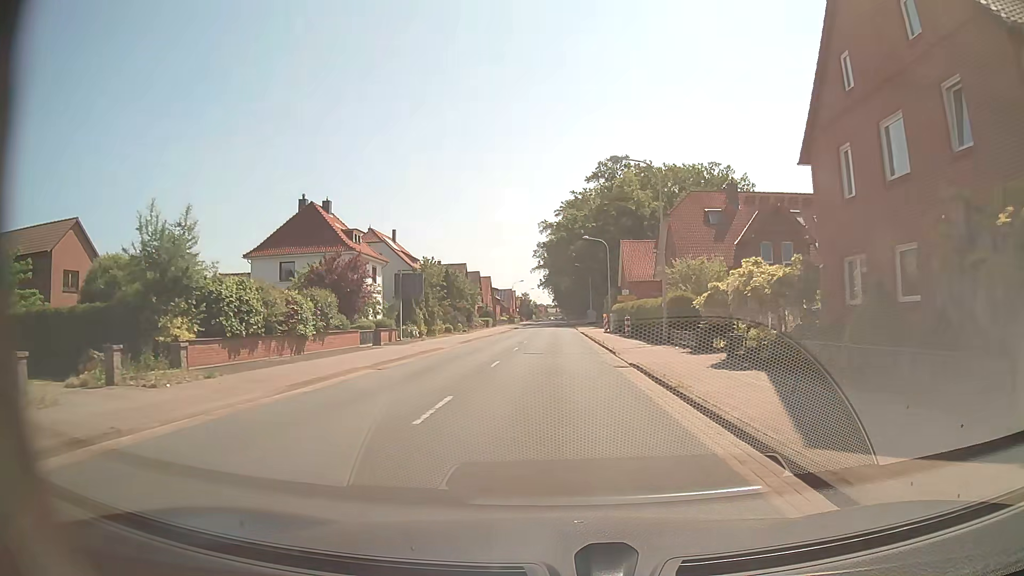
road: secondary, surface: asphalt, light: Day
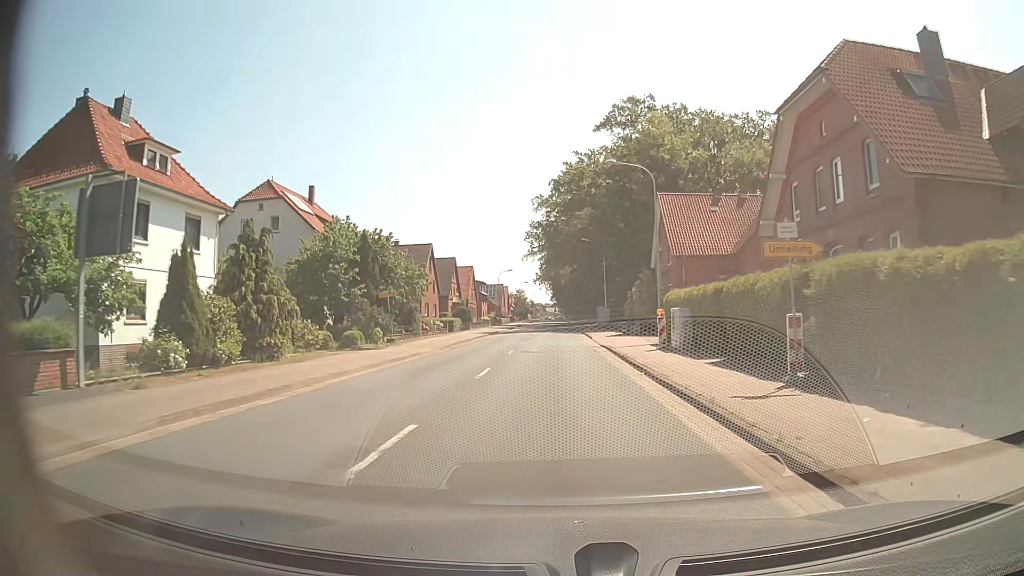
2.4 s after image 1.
(-0.1, +30.3) m; 0°
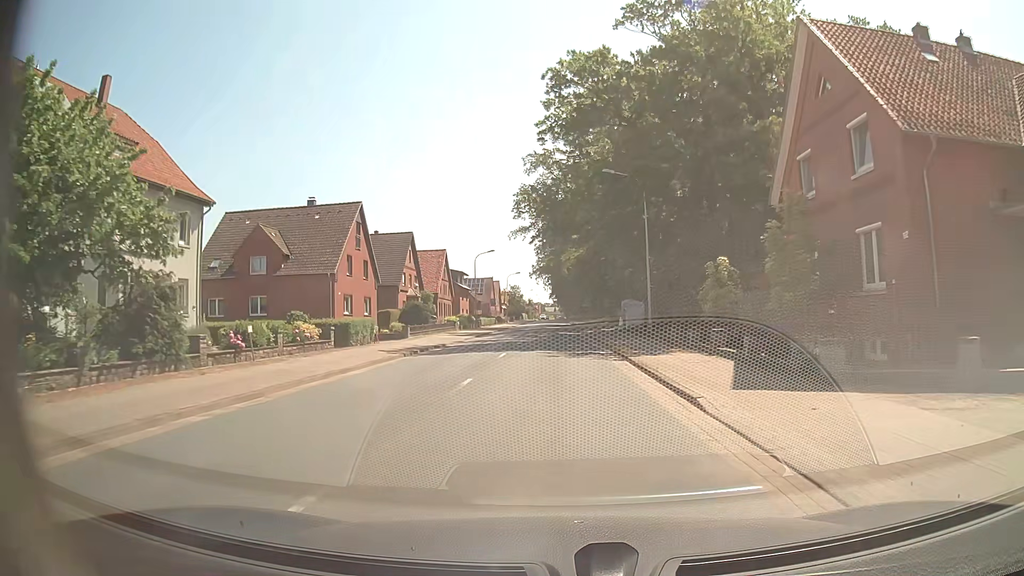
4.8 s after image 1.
(0.0, +30.8) m; 0°
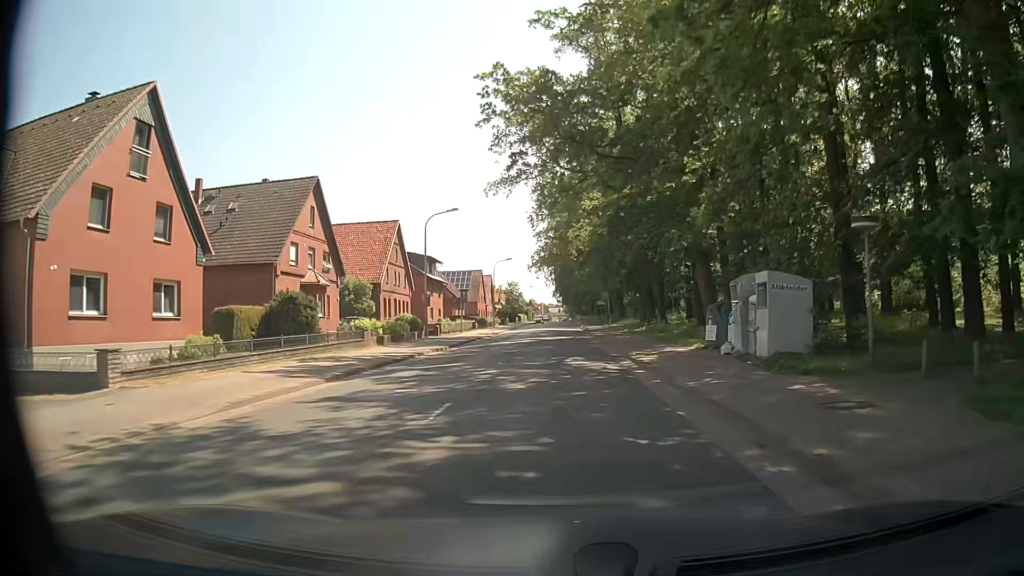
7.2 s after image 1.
(-0.1, +30.8) m; 0°
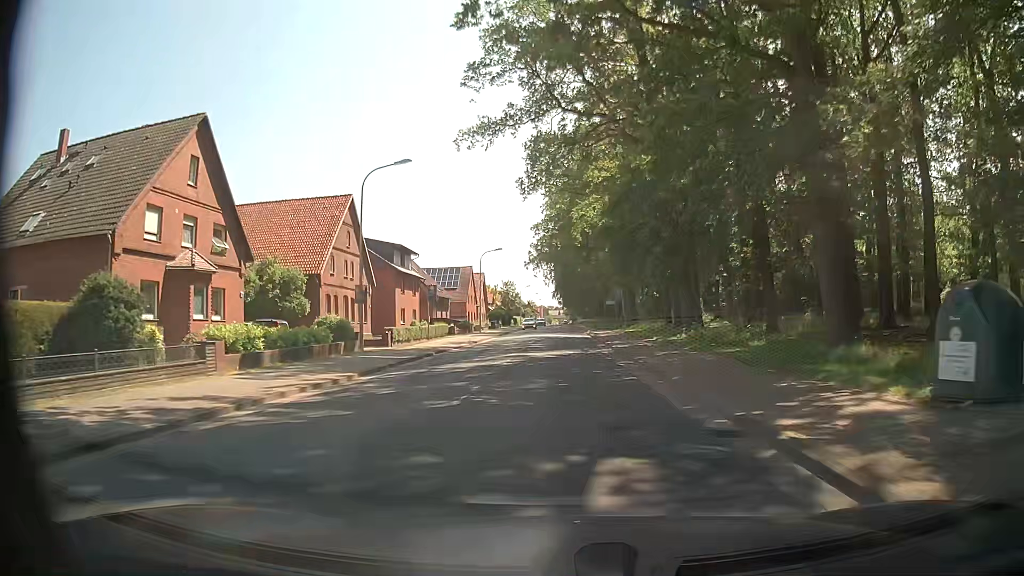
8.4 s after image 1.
(-0.1, +15.3) m; -1°
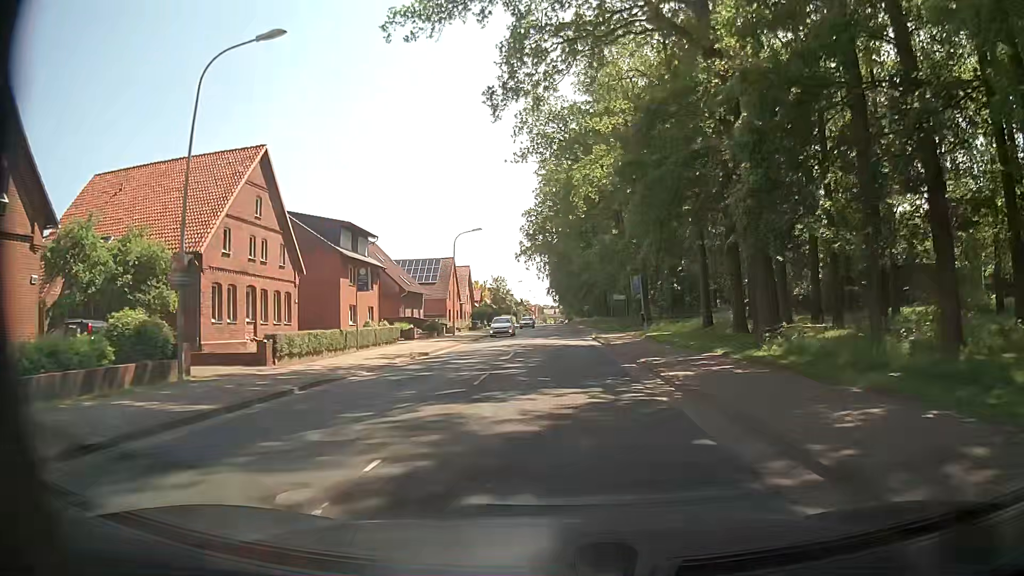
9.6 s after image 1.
(+0.2, +15.1) m; +1°
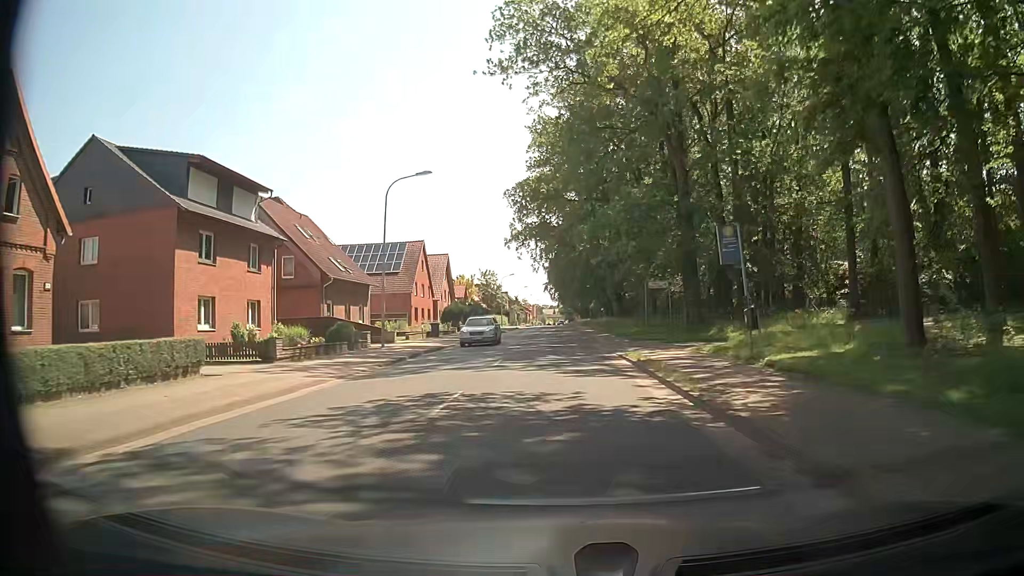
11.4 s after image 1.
(+0.1, +22.3) m; 0°
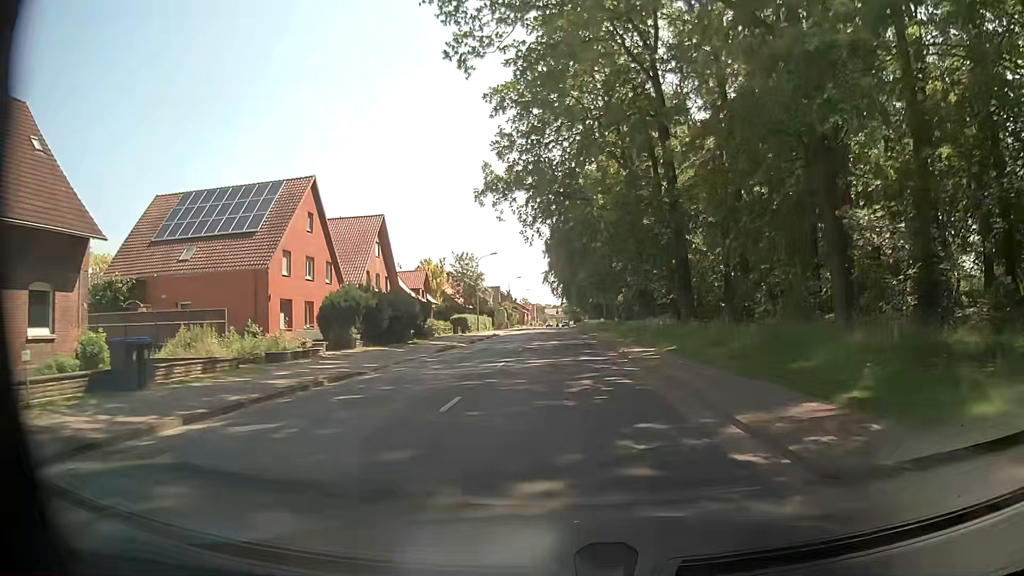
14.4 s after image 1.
(-0.1, +36.8) m; 0°
(0, +10) (0, +20) (0, +30) (0, +40) (0, +50) (0, +60) (0, +70) (0, +80) (-1, +90) (-1, +100) m
